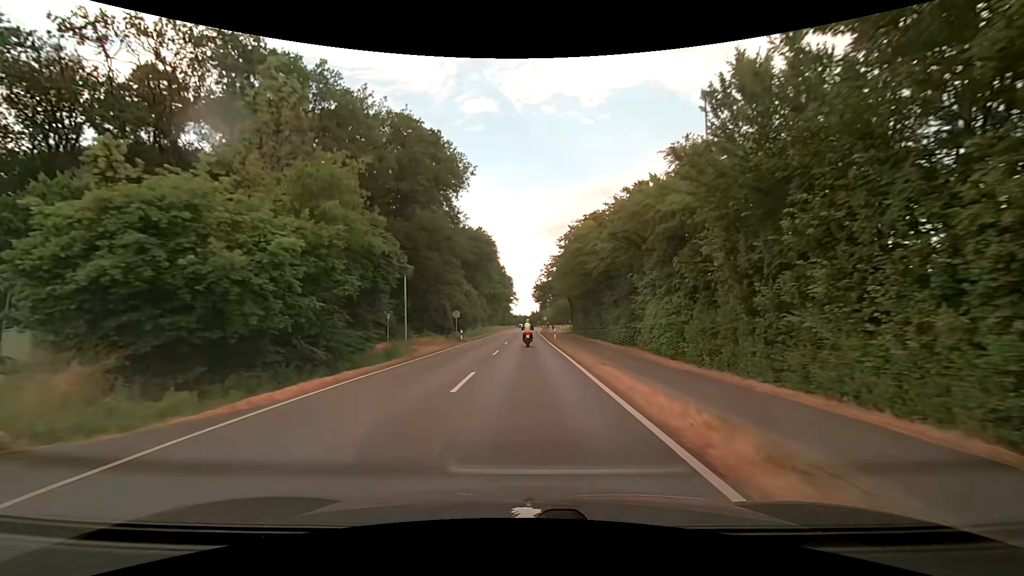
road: secondary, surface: asphalt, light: Day
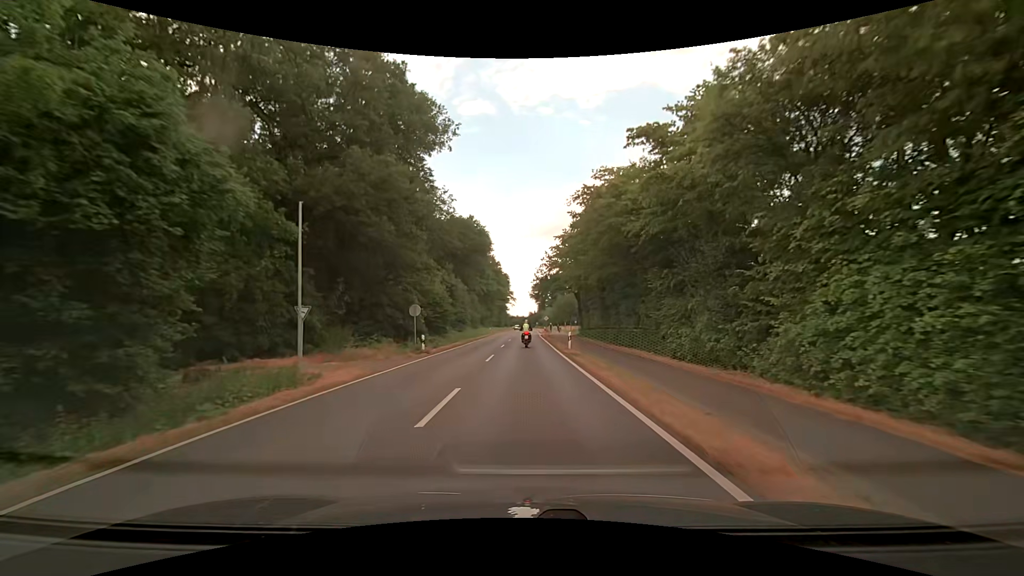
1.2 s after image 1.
(+0.1, +15.2) m; +1°
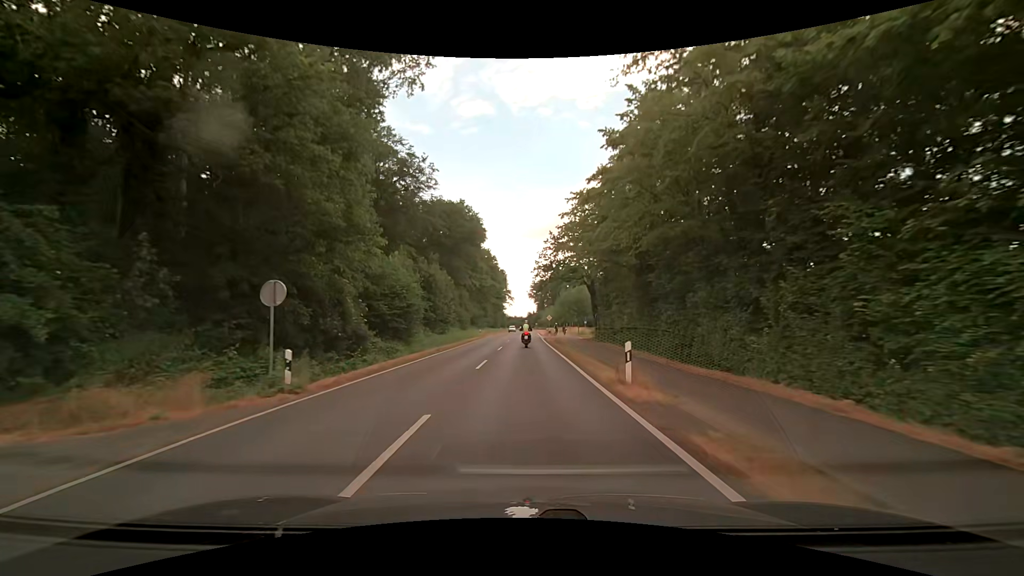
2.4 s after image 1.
(-0.1, +15.2) m; 0°
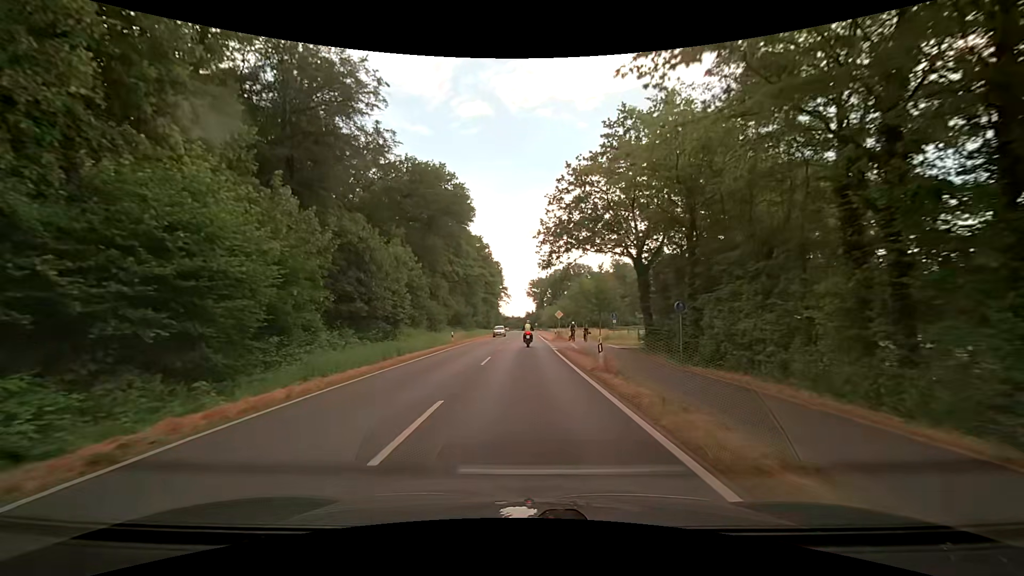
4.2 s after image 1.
(+0.1, +22.8) m; 0°
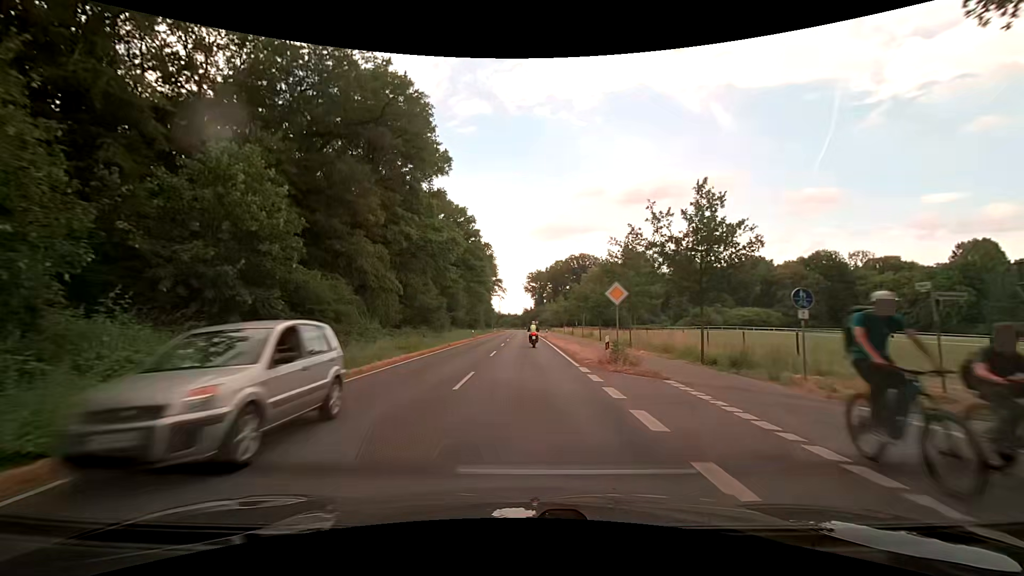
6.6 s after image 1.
(+0.1, +30.4) m; +1°
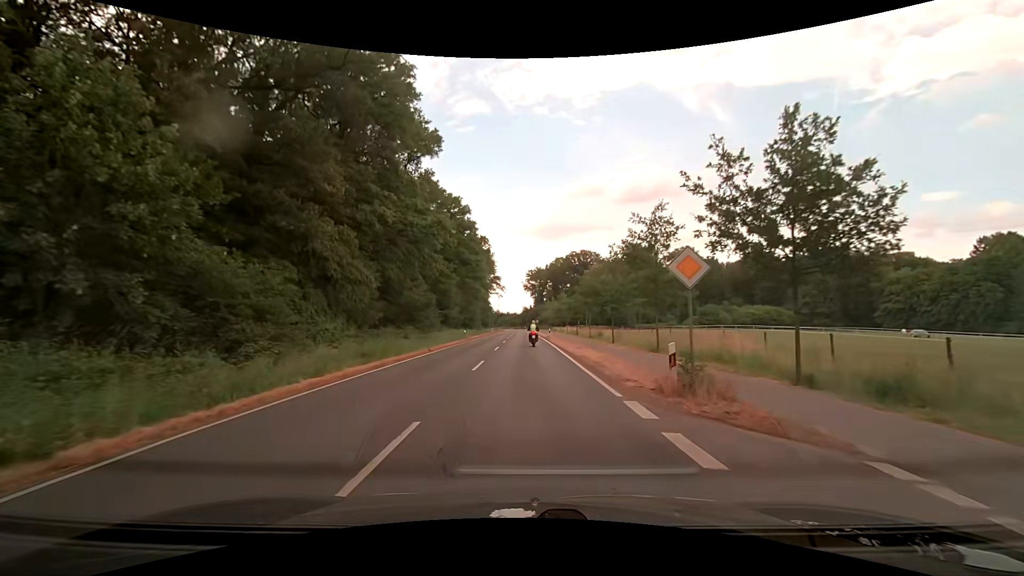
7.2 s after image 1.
(0.0, +7.6) m; 0°
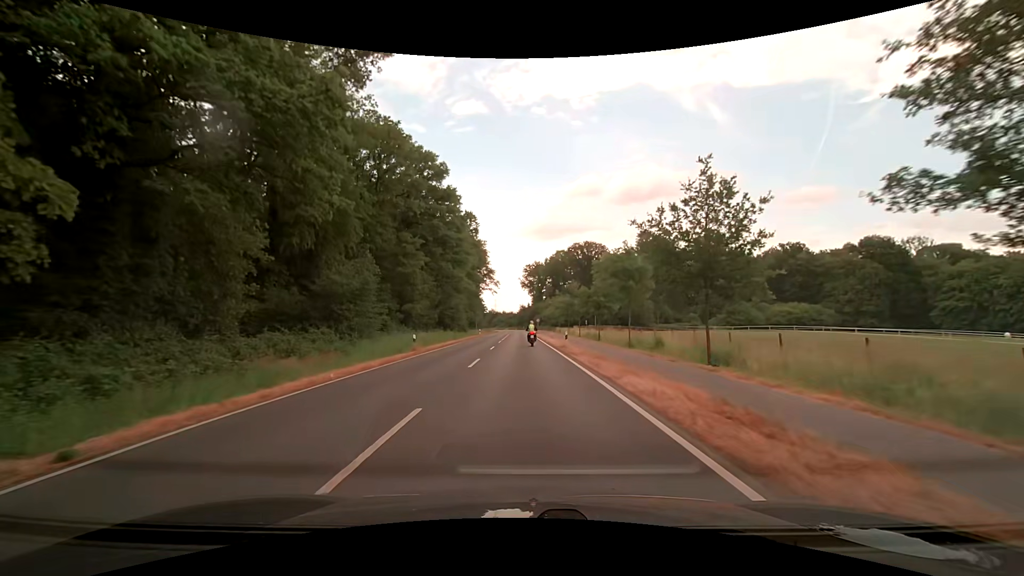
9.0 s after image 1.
(0.0, +22.9) m; 0°
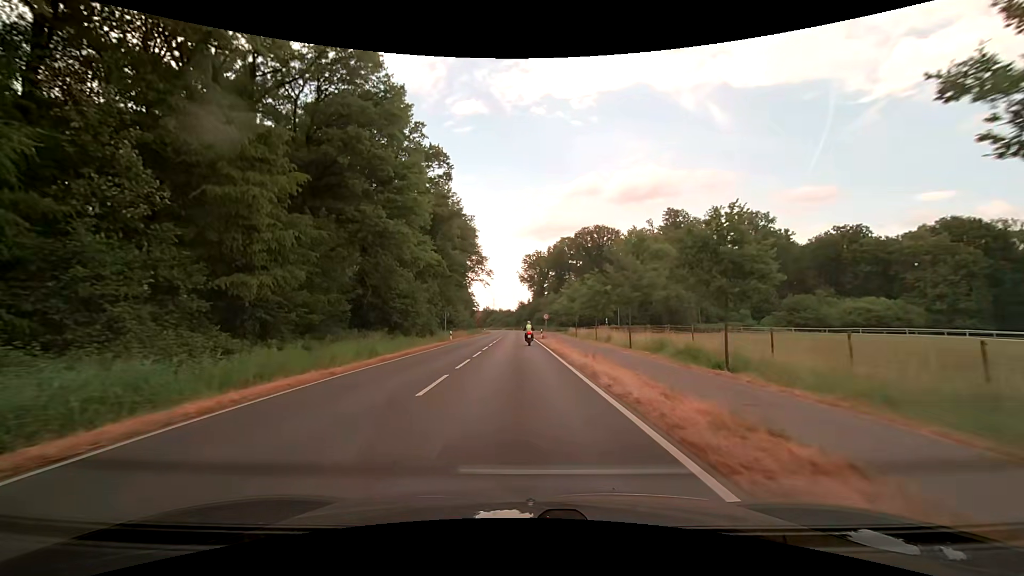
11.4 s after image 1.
(-0.1, +30.7) m; 0°
(0, +10) (0, +20) (0, +30) (0, +40) (-1, +50) (-1, +60) (-1, +70) (-1, +80) (-1, +90) (-1, +100) m
